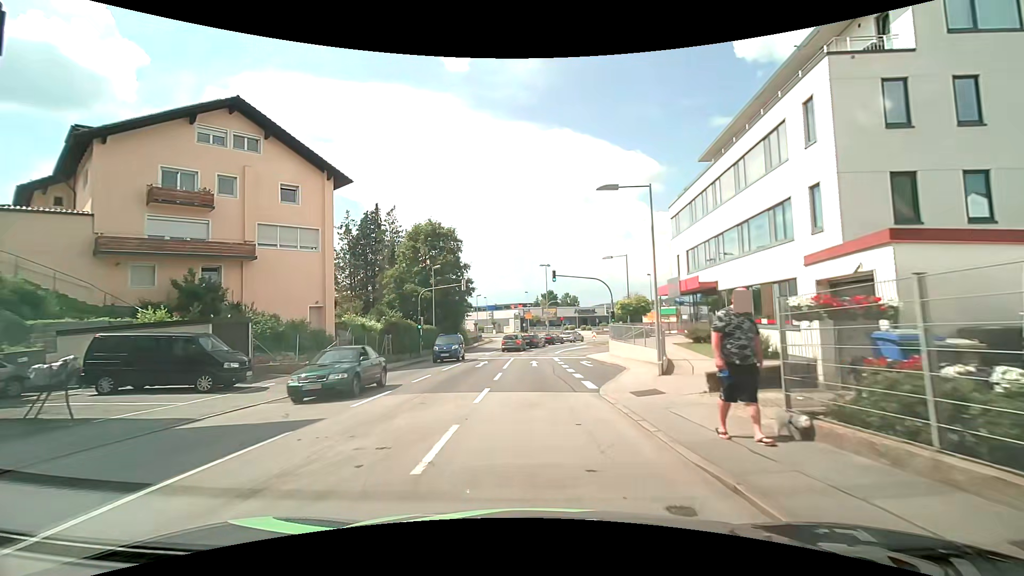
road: tertiary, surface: asphalt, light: Day
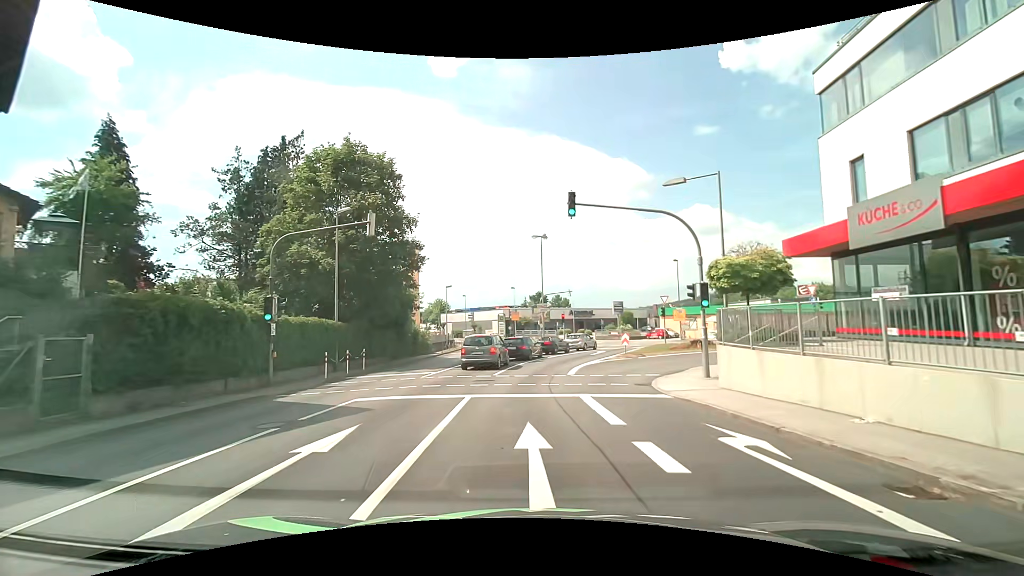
(-0.2, +21.4) m; +1°
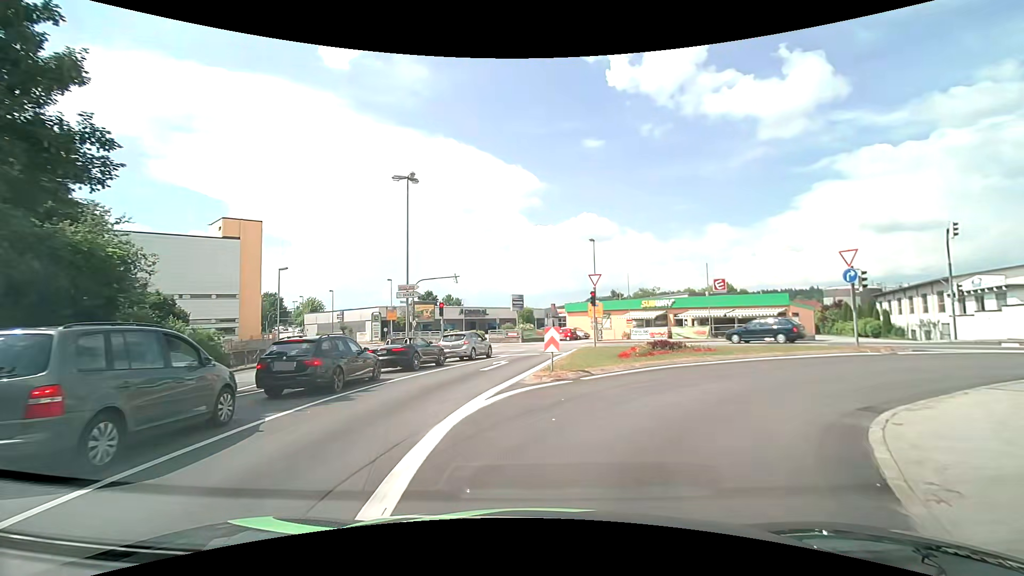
(+1.6, +16.4) m; +11°
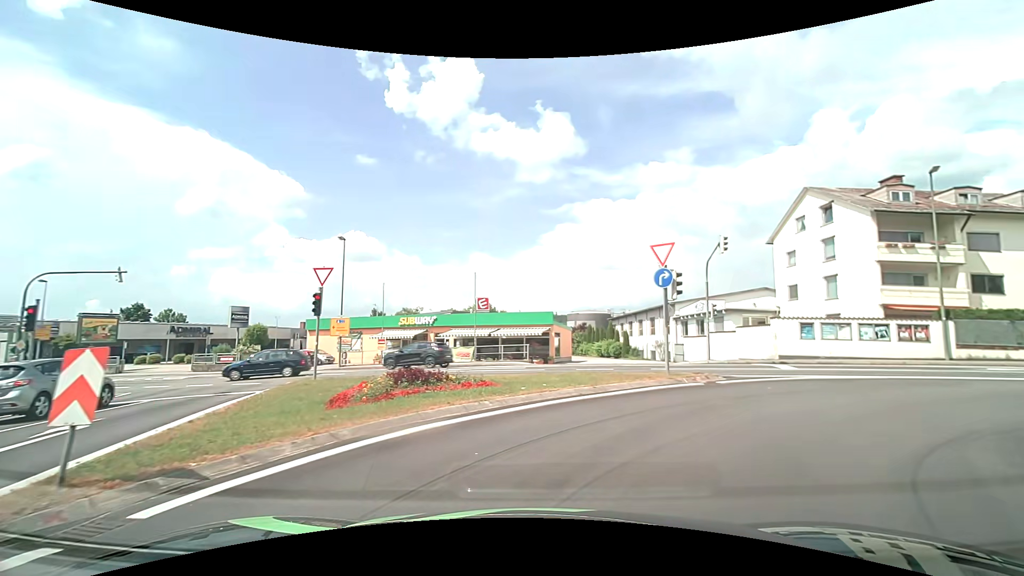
(+1.7, +8.7) m; +27°
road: tertiary_link
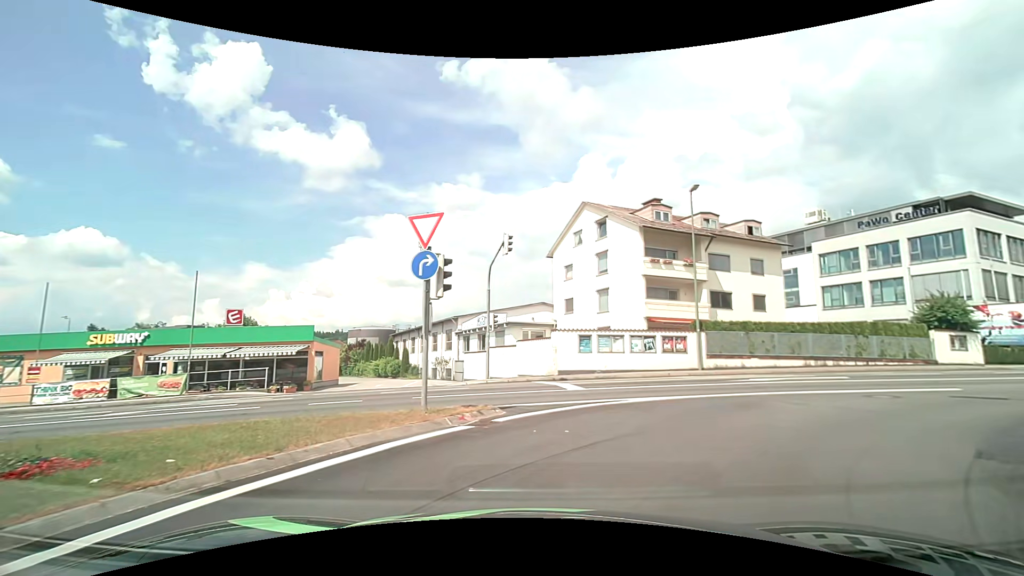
(+1.3, +5.4) m; +25°
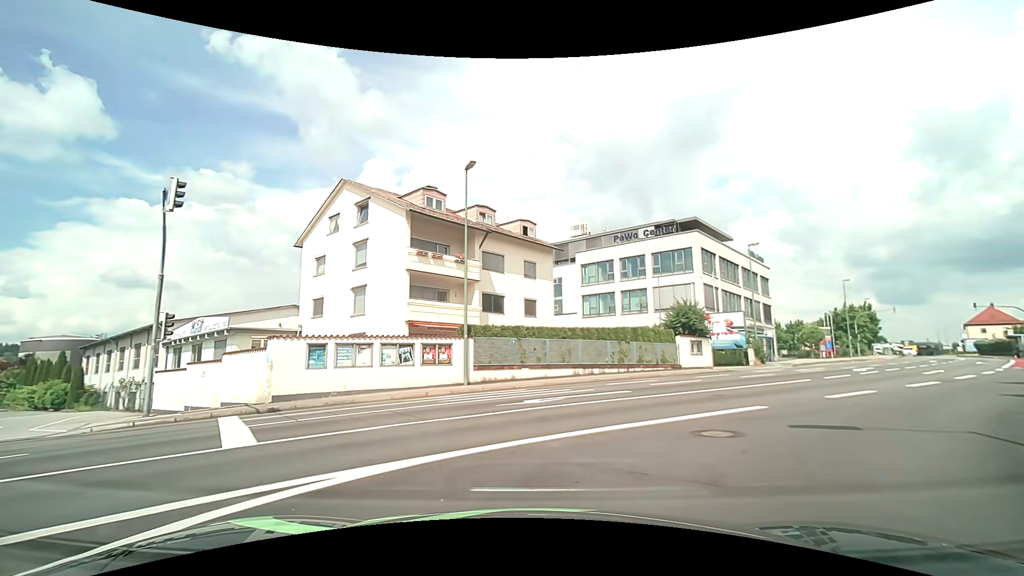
(+1.5, +6.3) m; +24°
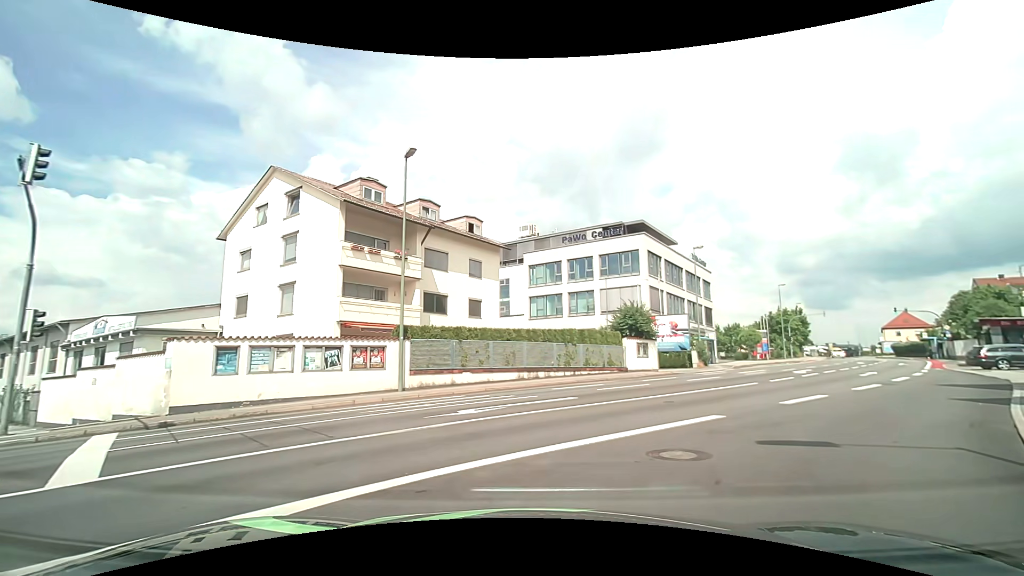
(+0.1, +1.5) m; +5°
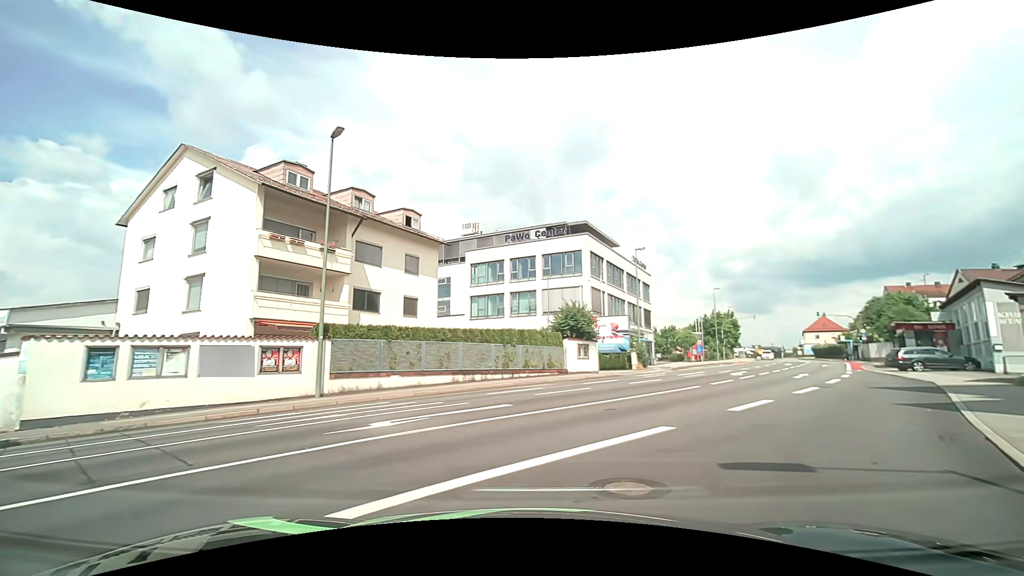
(+0.1, +1.5) m; +6°
(+4, +9) (+10, +17) (+15, +25) (+20, +34) (+24, +43) (+30, +52) (+35, +60) (+40, +69) (+44, +78) (+48, +87) m
